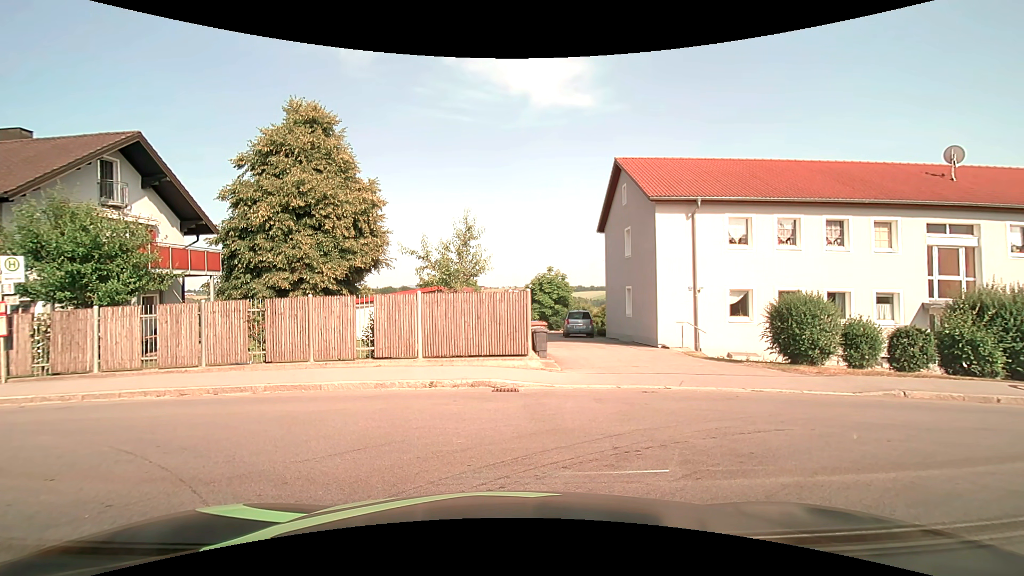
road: tertiary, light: Day
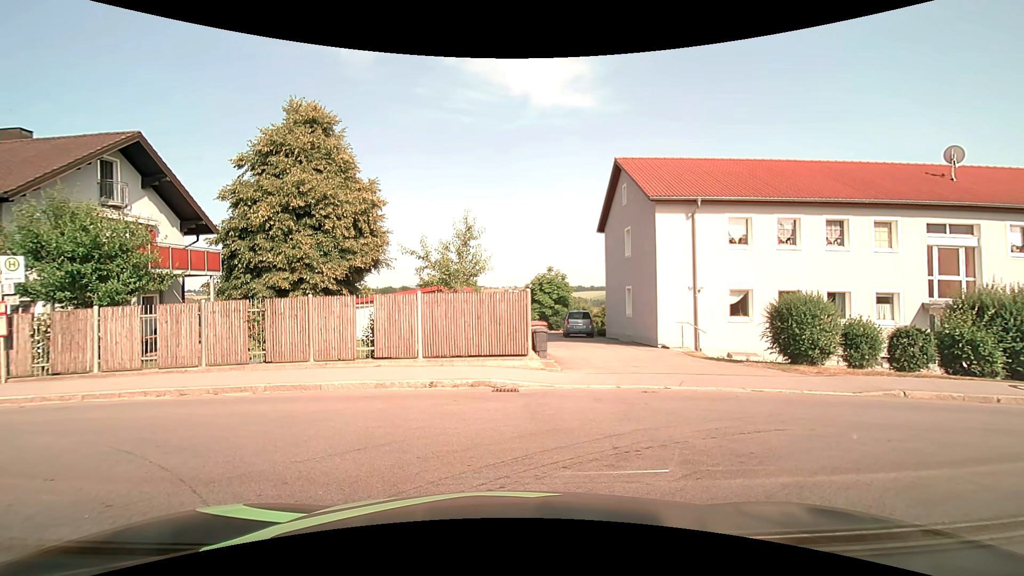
(0.0, 0.0) m; 0°
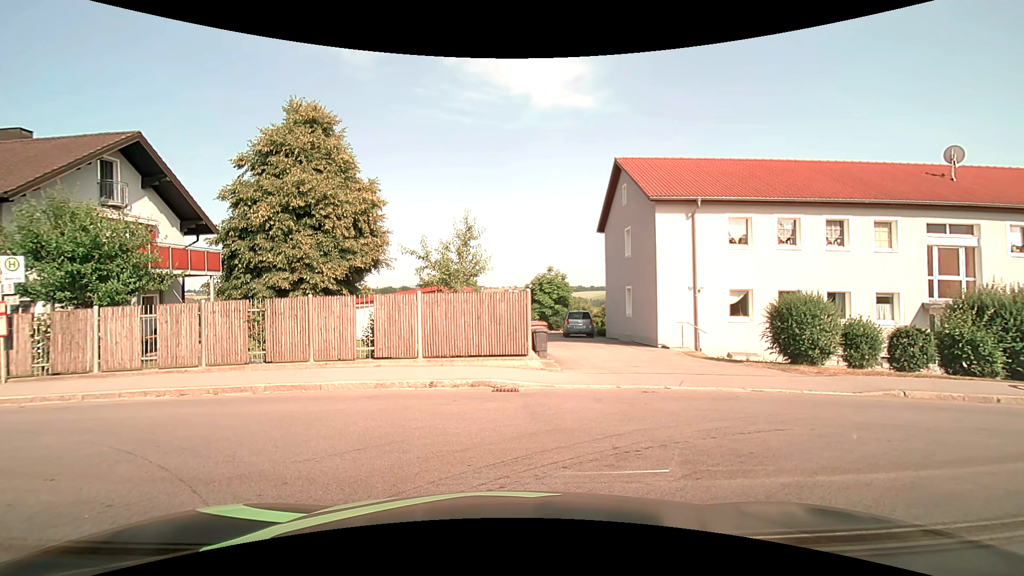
(0.0, 0.0) m; 0°
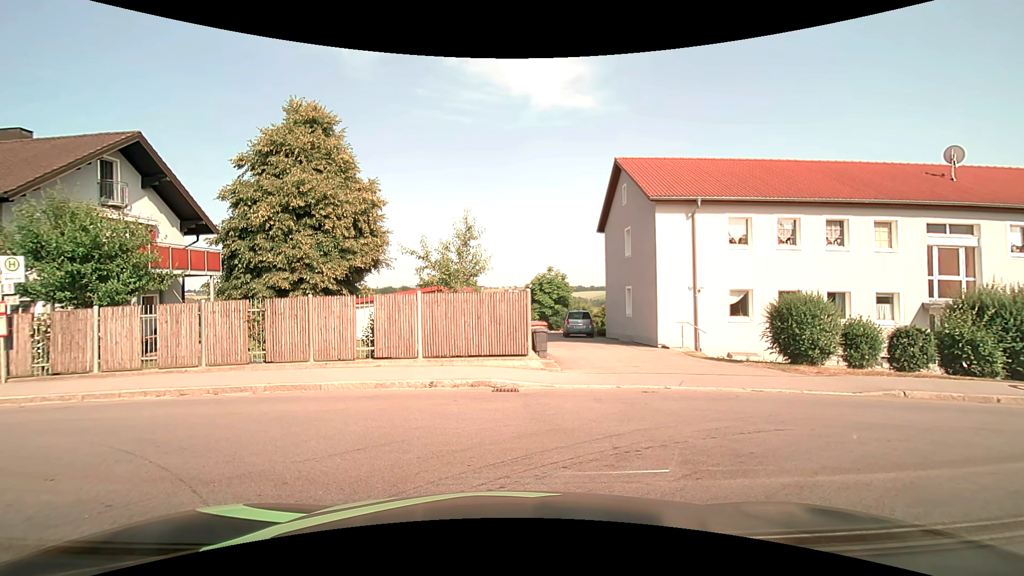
(0.0, 0.0) m; 0°
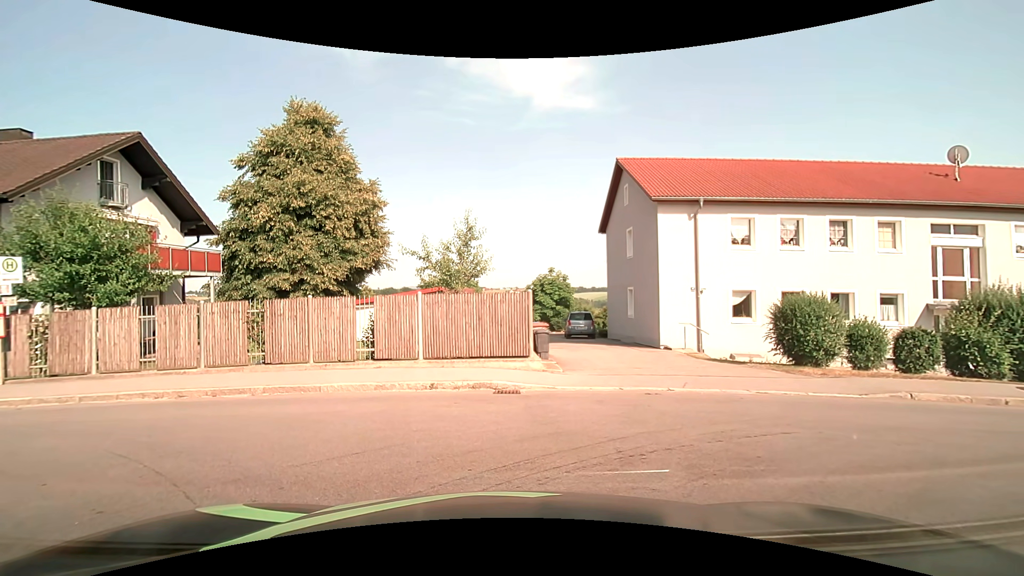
(0.0, +0.1) m; 0°
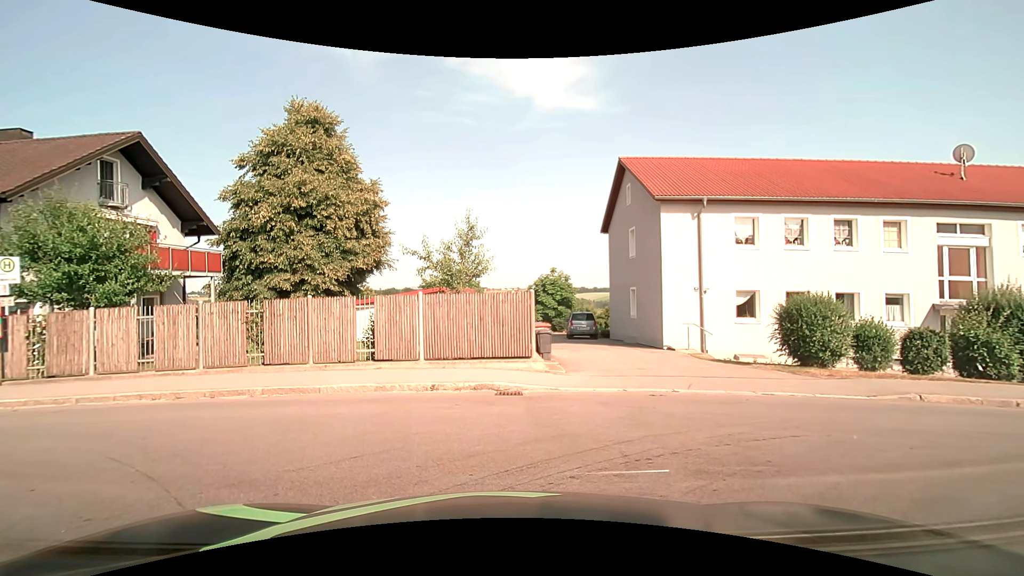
(0.0, +0.1) m; 0°
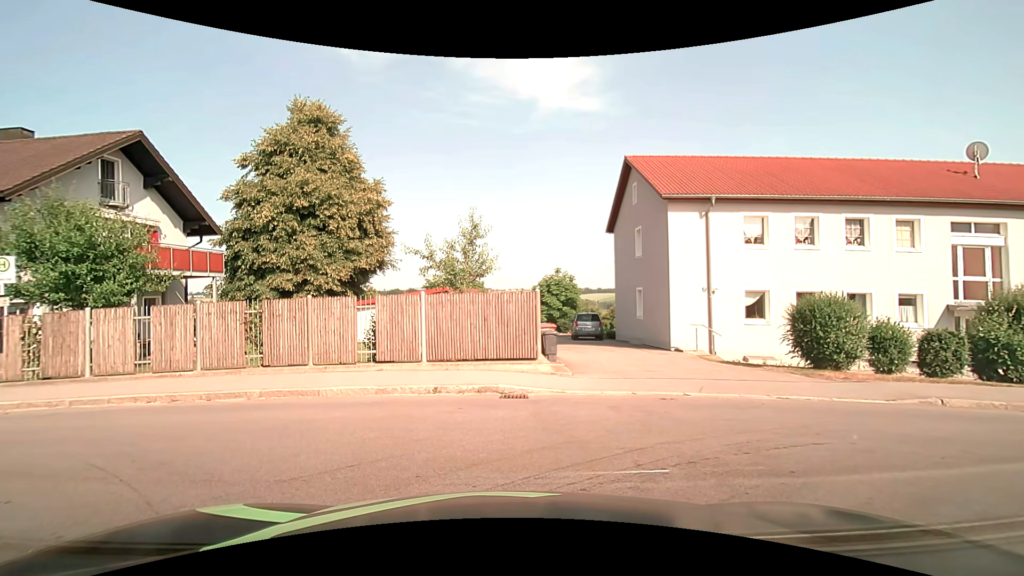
(0.0, +0.3) m; 0°
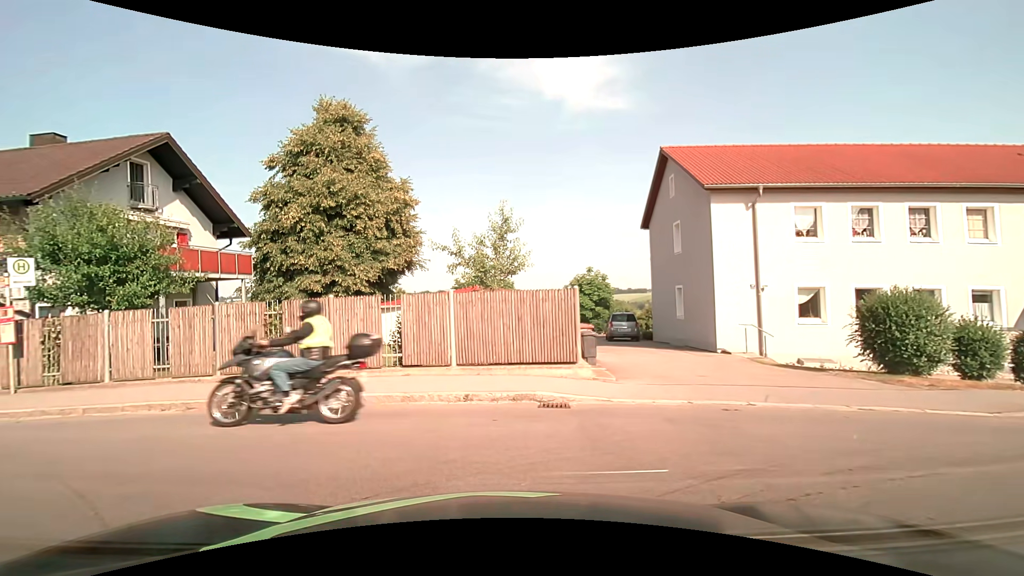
(0.0, +1.0) m; -5°
(-5, +8) (-15, +10) (-25, +12) (-35, +13) (-45, +15) (-55, +16) (-64, +17) (-74, +19) (-84, +20) (-94, +22) m
